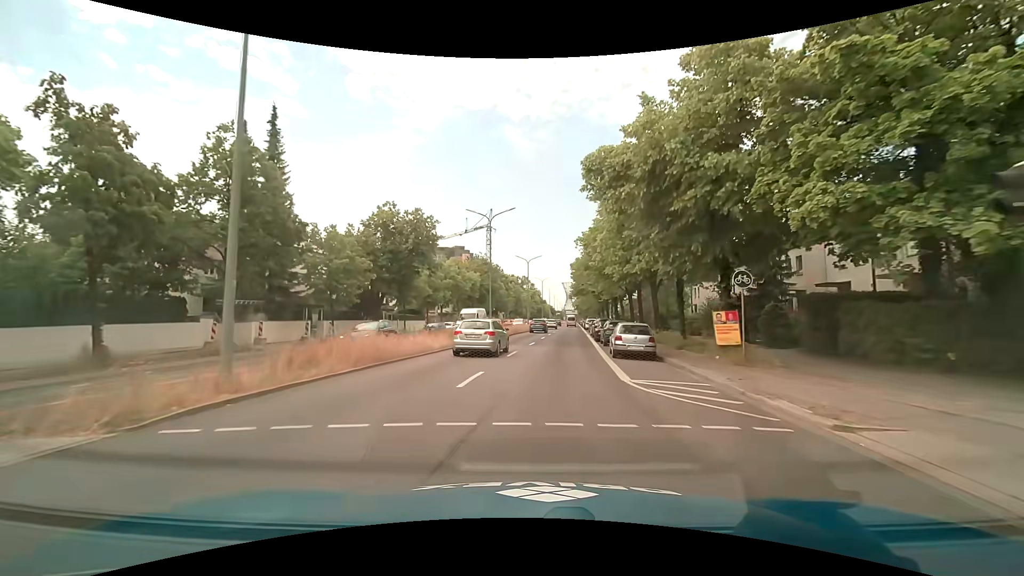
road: primary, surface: asphalt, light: Day
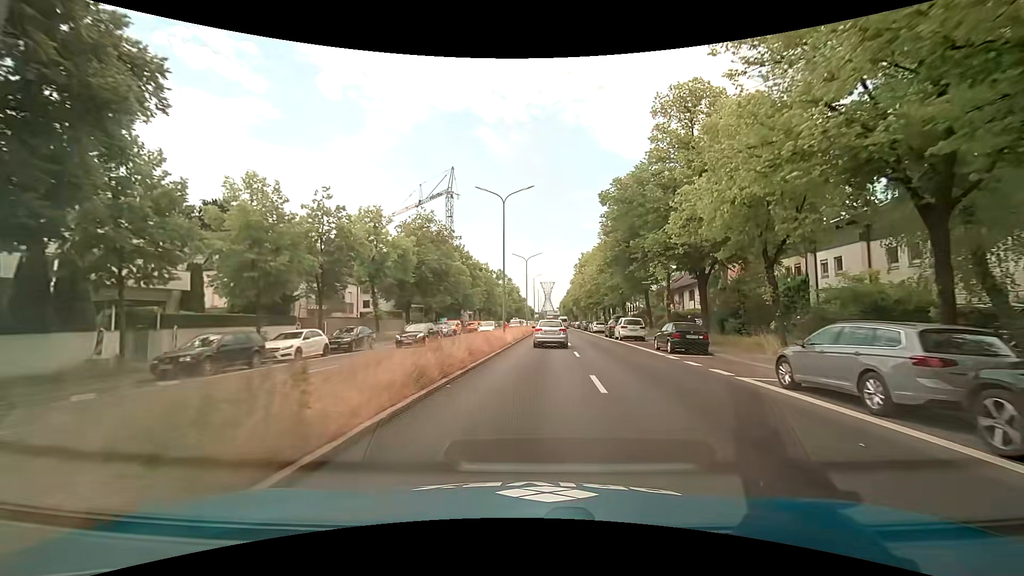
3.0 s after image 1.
(-0.5, +38.0) m; +3°
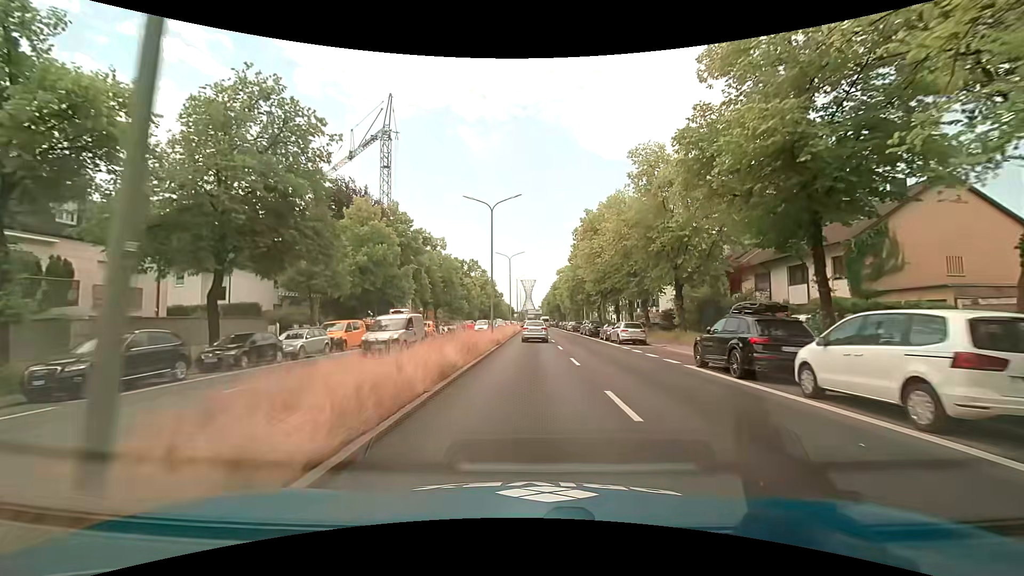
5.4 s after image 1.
(+0.7, +30.4) m; +2°
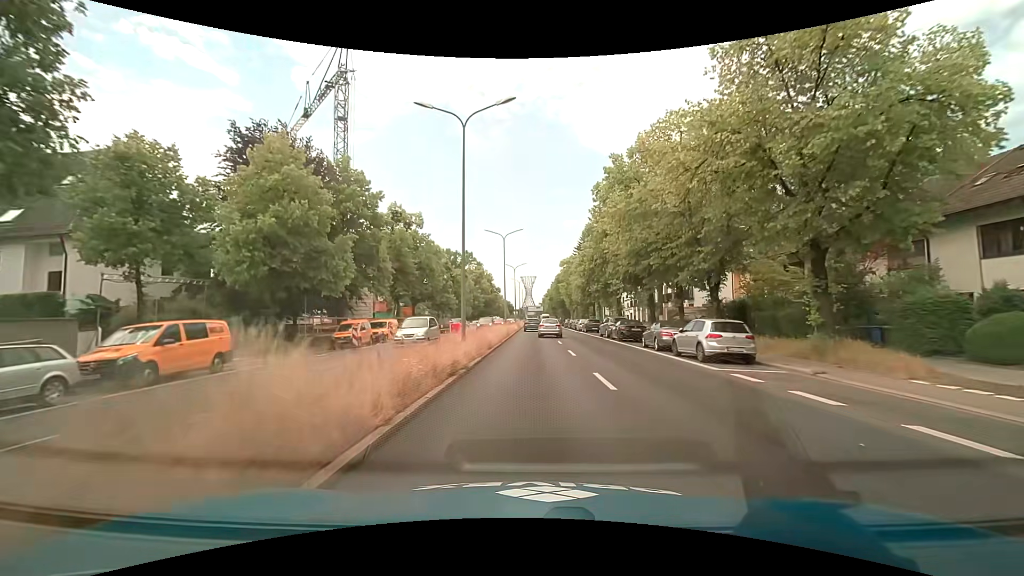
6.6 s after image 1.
(0.0, +15.3) m; 0°
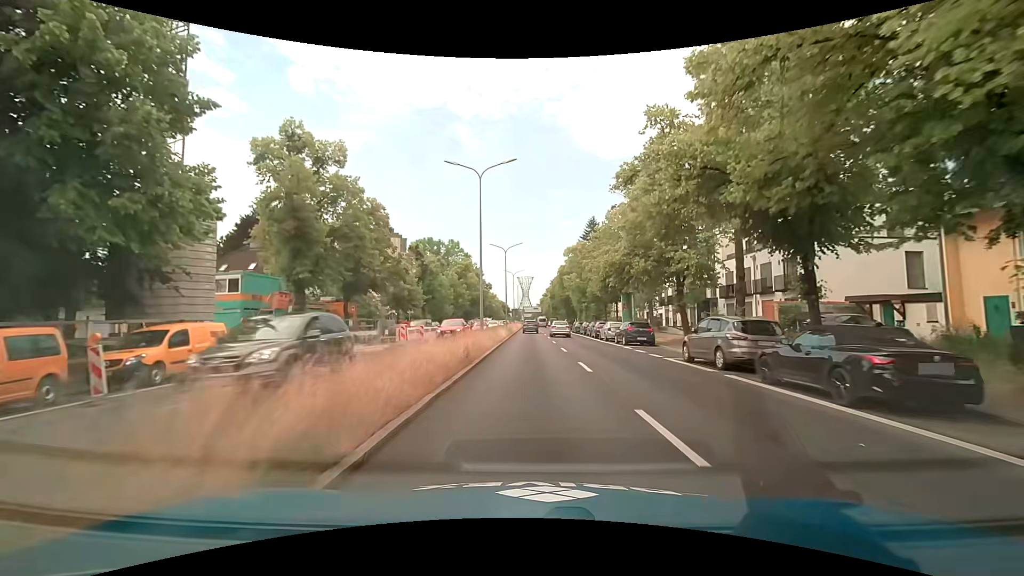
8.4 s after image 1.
(0.0, +23.0) m; 0°
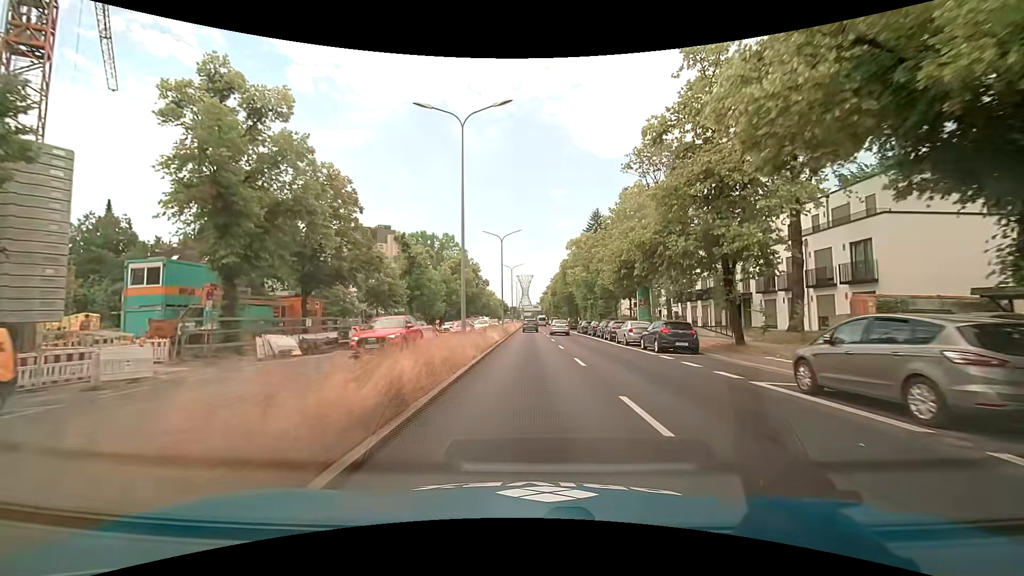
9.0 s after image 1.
(0.0, +7.7) m; -1°
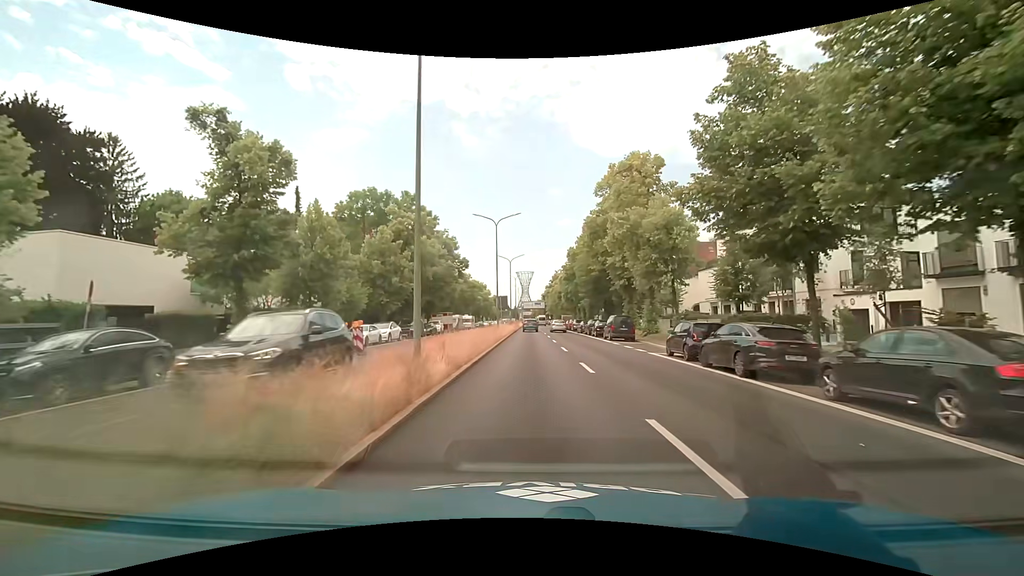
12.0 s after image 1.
(+0.6, +38.3) m; +1°
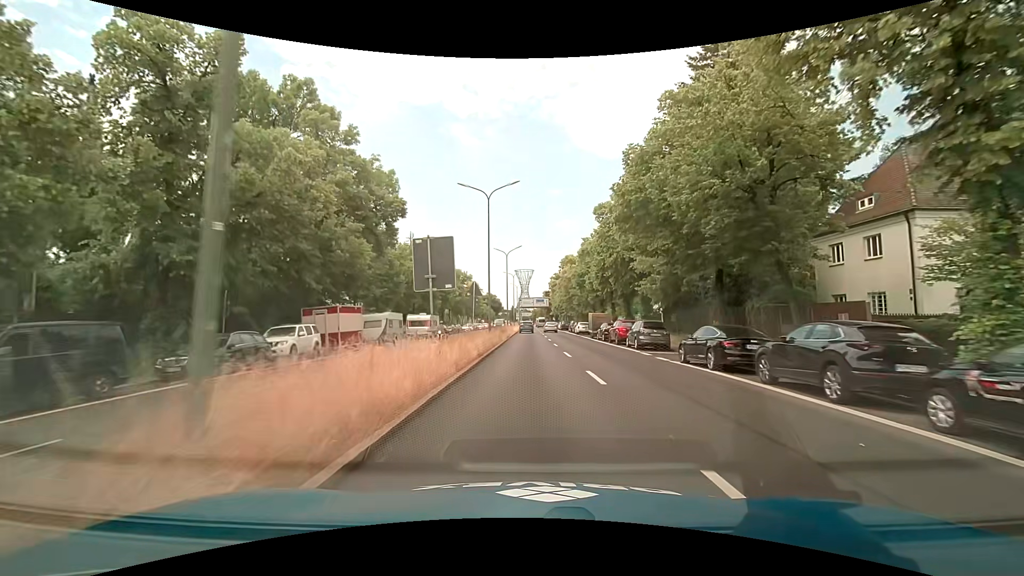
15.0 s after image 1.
(0.0, +38.1) m; 0°
(0, +10) (0, +20) (0, +30) (0, +40) (0, +50) (0, +60) (0, +70) (0, +80) (-1, +90) (-1, +100) m
